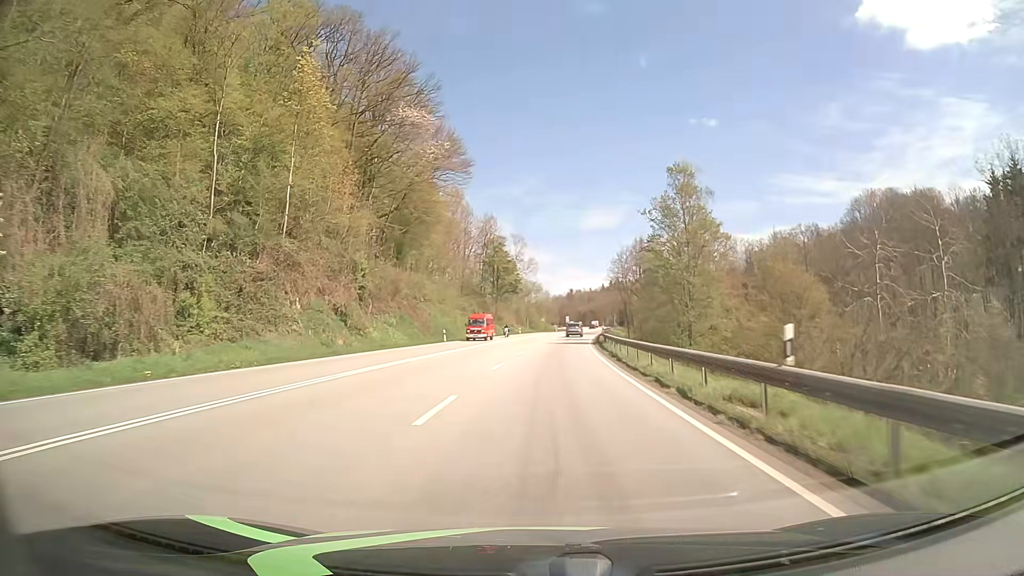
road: primary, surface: asphalt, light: Day
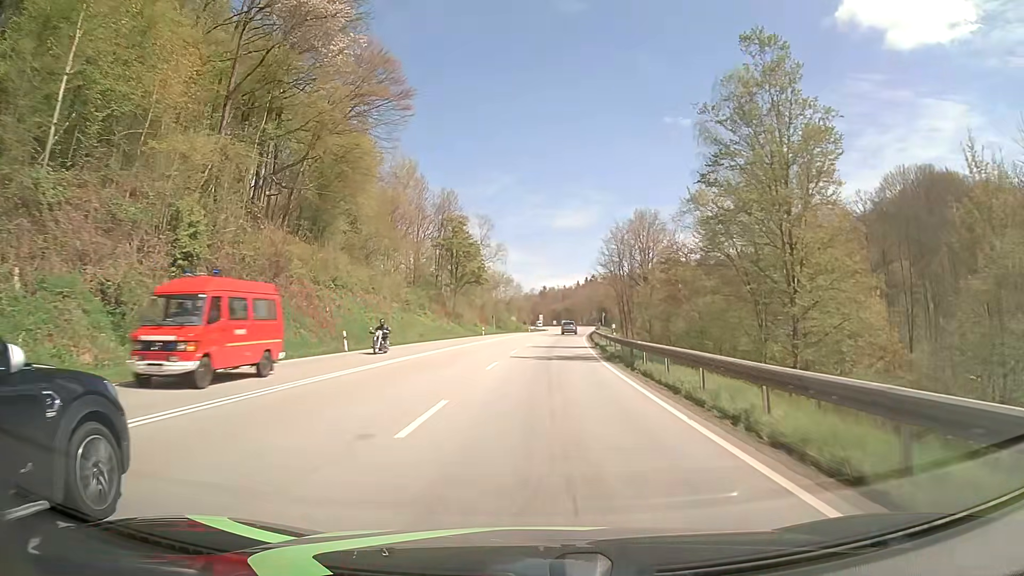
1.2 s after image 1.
(+0.4, +24.6) m; +2°
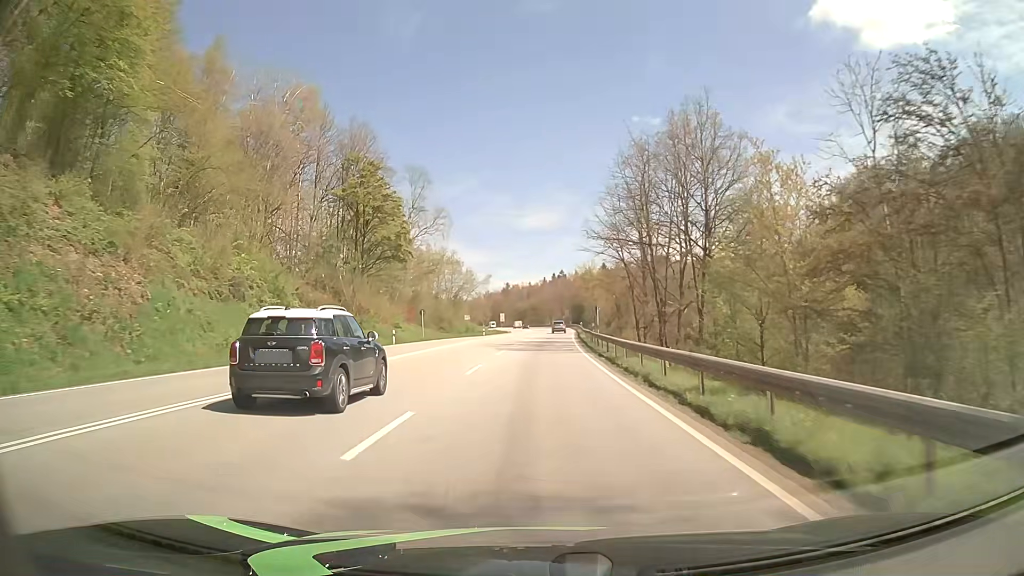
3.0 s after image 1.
(+1.0, +37.2) m; +3°
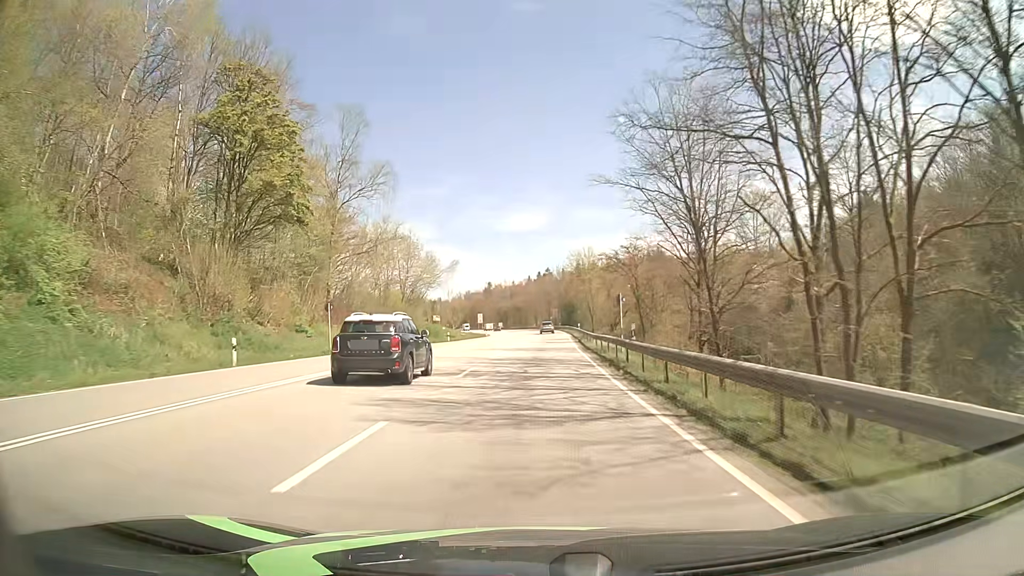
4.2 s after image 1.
(+0.3, +24.9) m; +1°
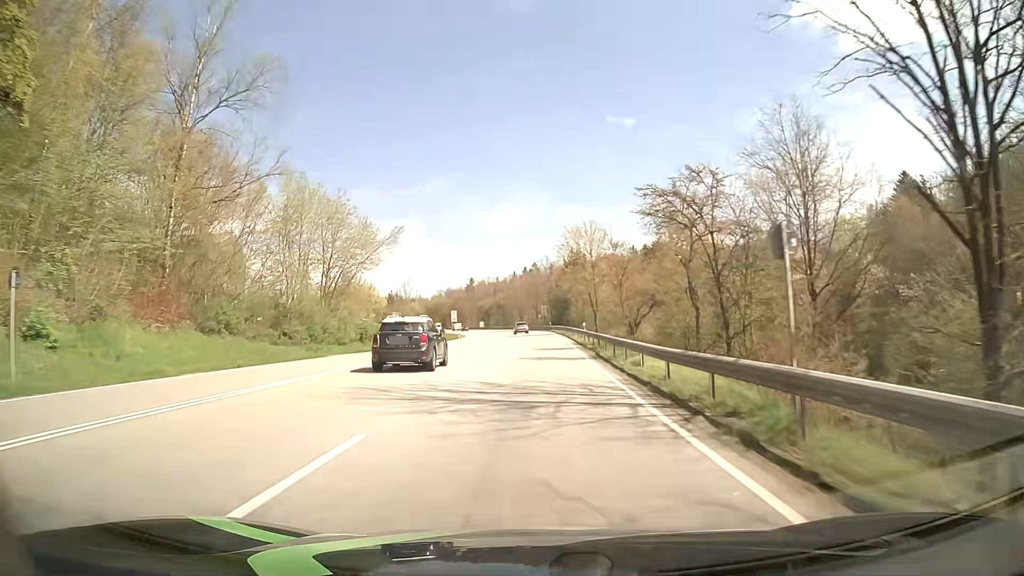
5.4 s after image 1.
(+0.2, +24.8) m; +1°
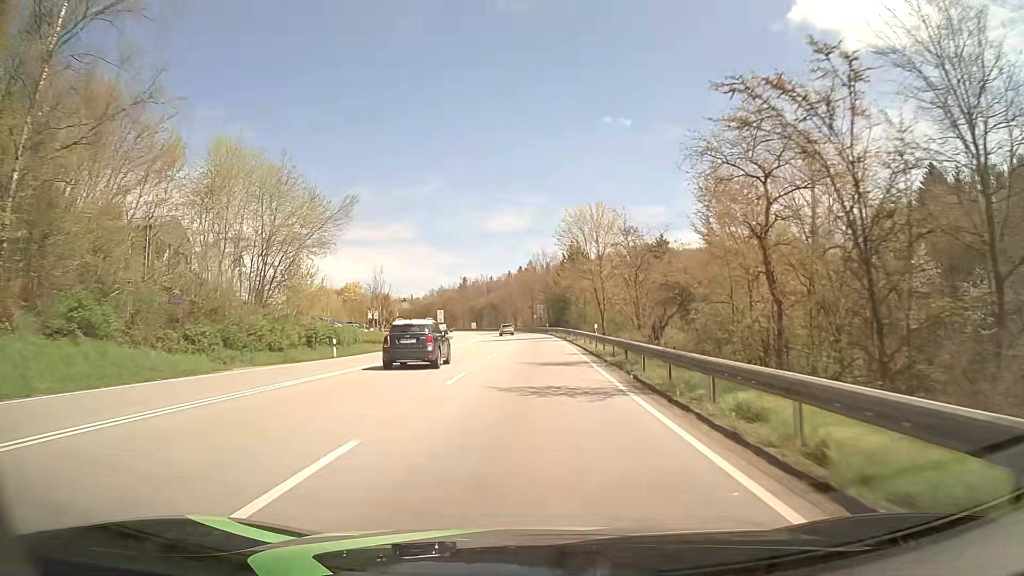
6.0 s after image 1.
(0.0, +12.2) m; 0°
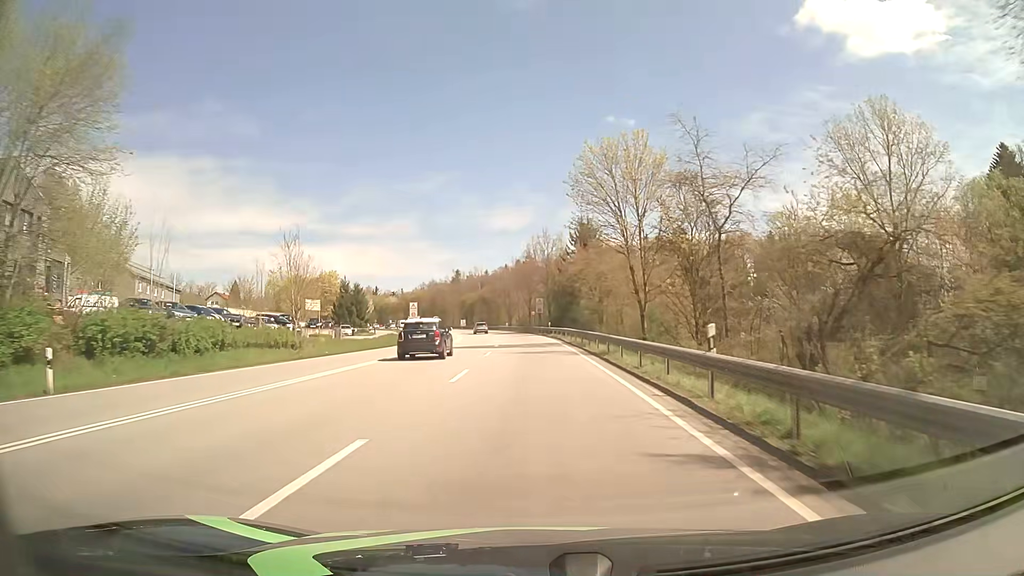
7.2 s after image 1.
(+0.1, +23.6) m; 0°
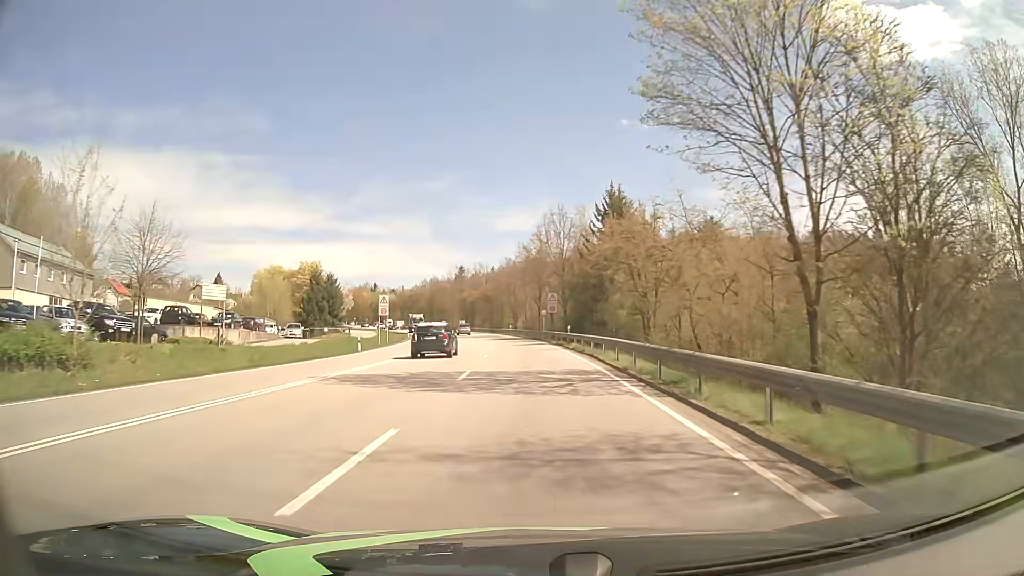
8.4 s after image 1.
(-0.1, +22.7) m; -1°
(0, +10) (0, +20) (0, +30) (-1, +40) (-1, +50) (-2, +60) (-3, +70) (-4, +80) (-6, +90) (-7, +100) m
